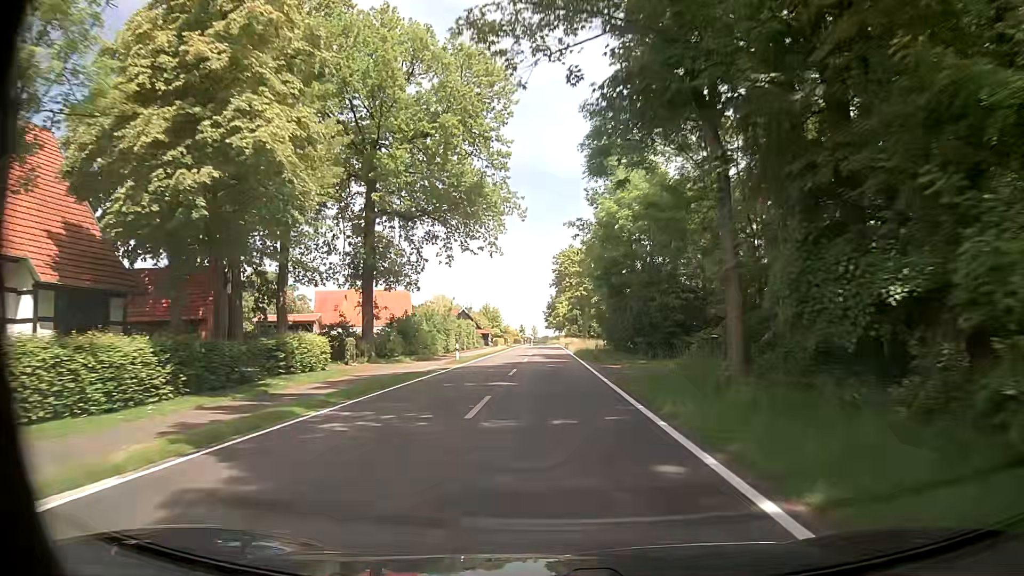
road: tertiary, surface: asphalt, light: Day
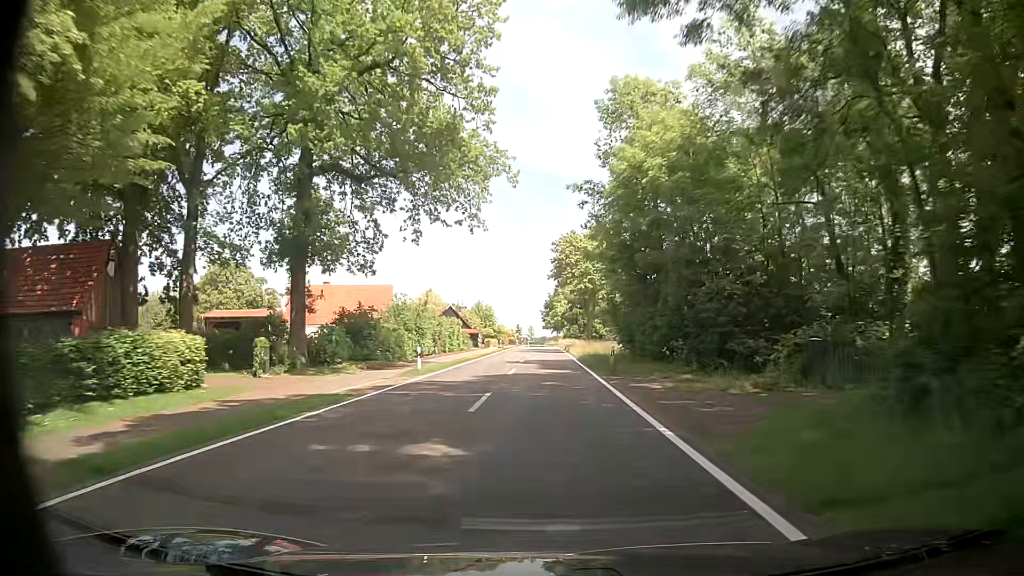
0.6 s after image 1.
(0.0, +10.9) m; +1°
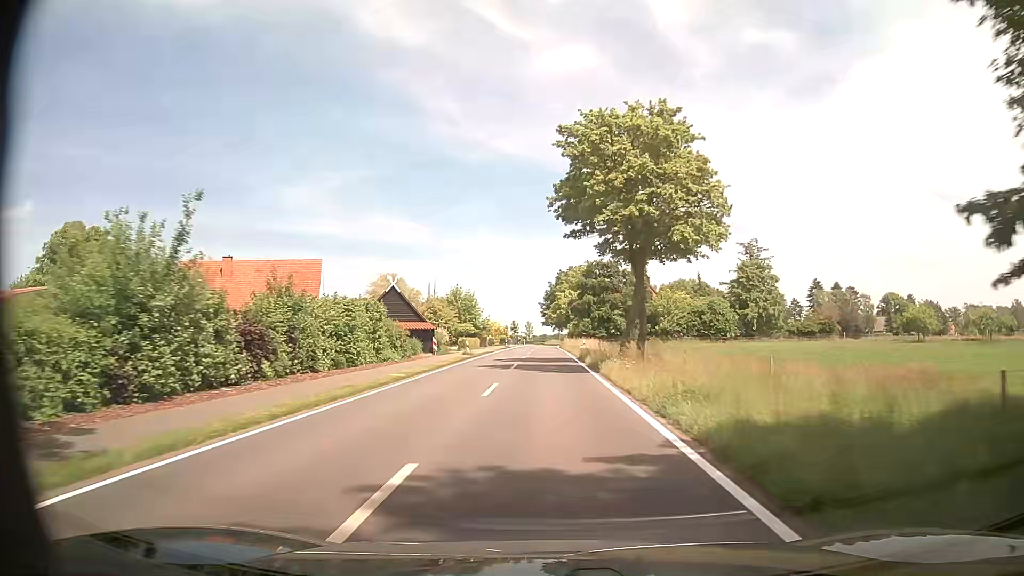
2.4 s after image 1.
(-0.1, +32.8) m; 0°
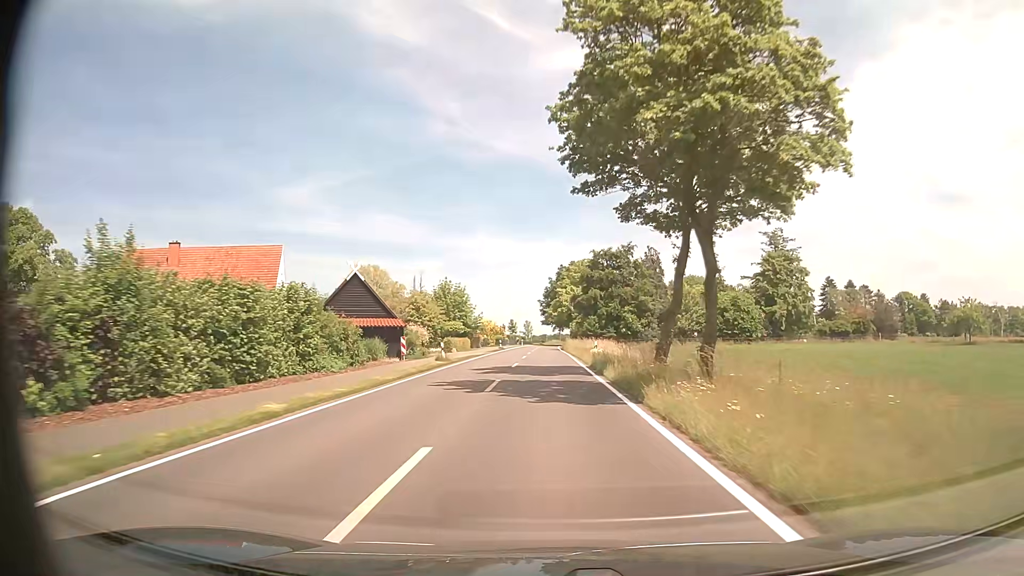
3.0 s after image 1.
(-0.1, +11.0) m; -1°
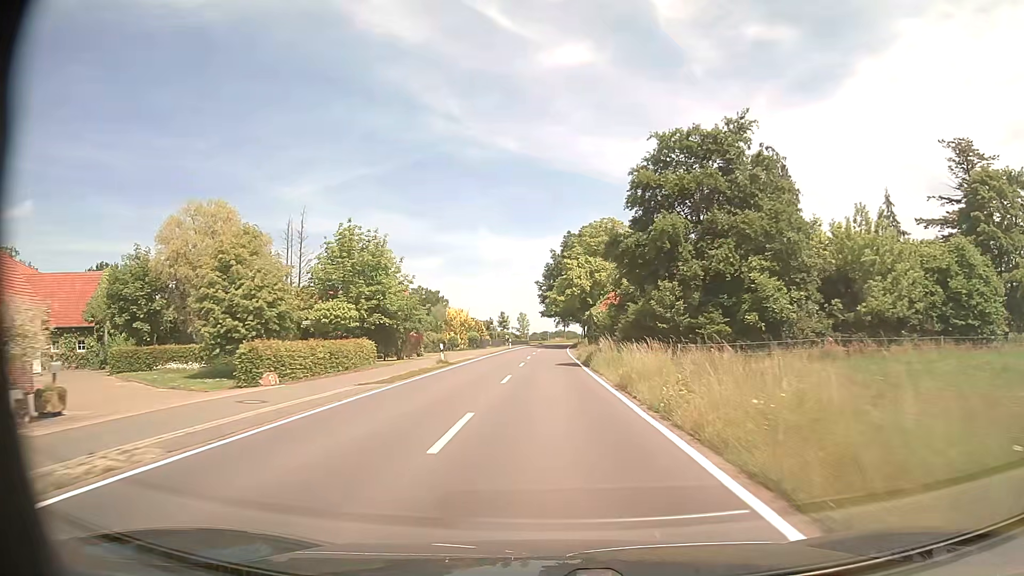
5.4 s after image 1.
(-0.1, +43.9) m; 0°
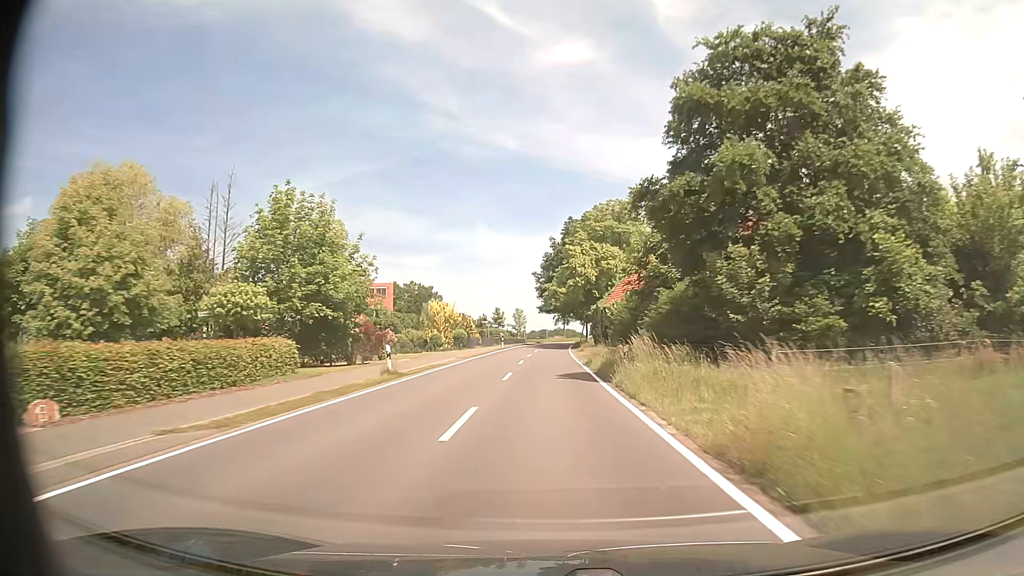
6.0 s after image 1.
(0.0, +11.0) m; 0°
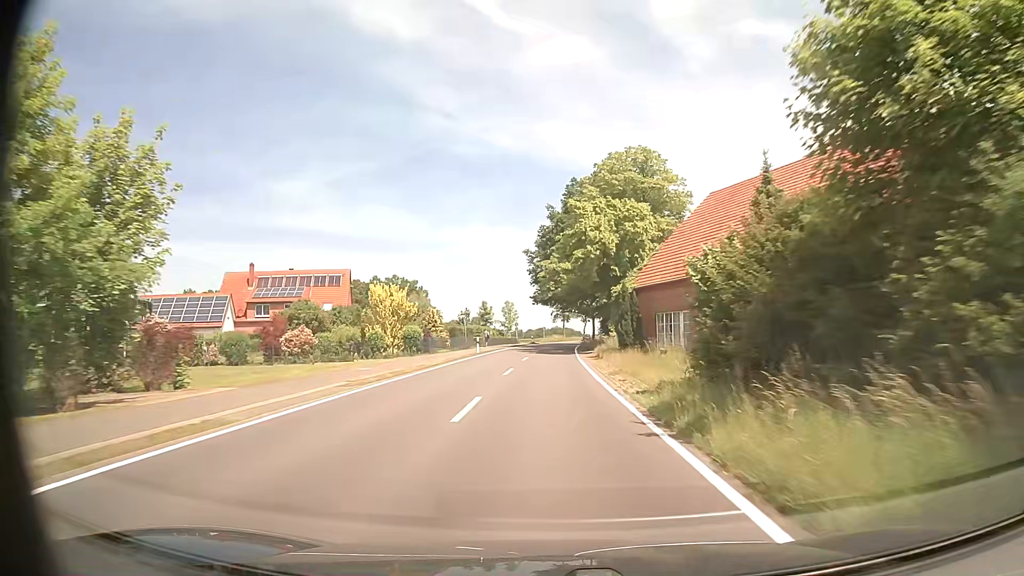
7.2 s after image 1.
(0.0, +22.1) m; 0°
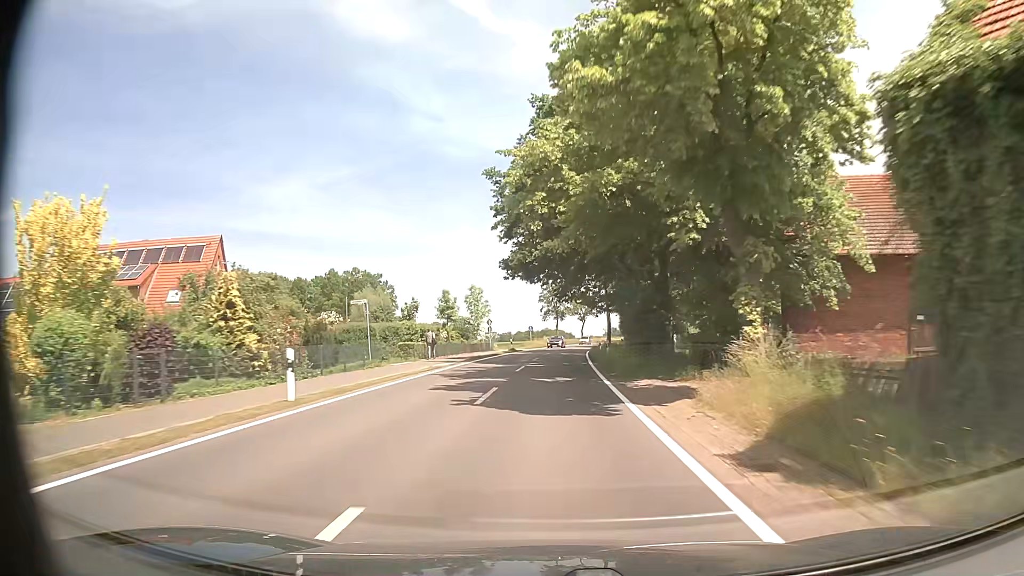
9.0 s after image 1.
(+0.3, +33.1) m; +1°
(0, +10) (0, +20) (0, +30) (+1, +40) (+1, +50) (+2, +60) (+2, +70) (+3, +80) (+5, +90) (+6, +100) m
